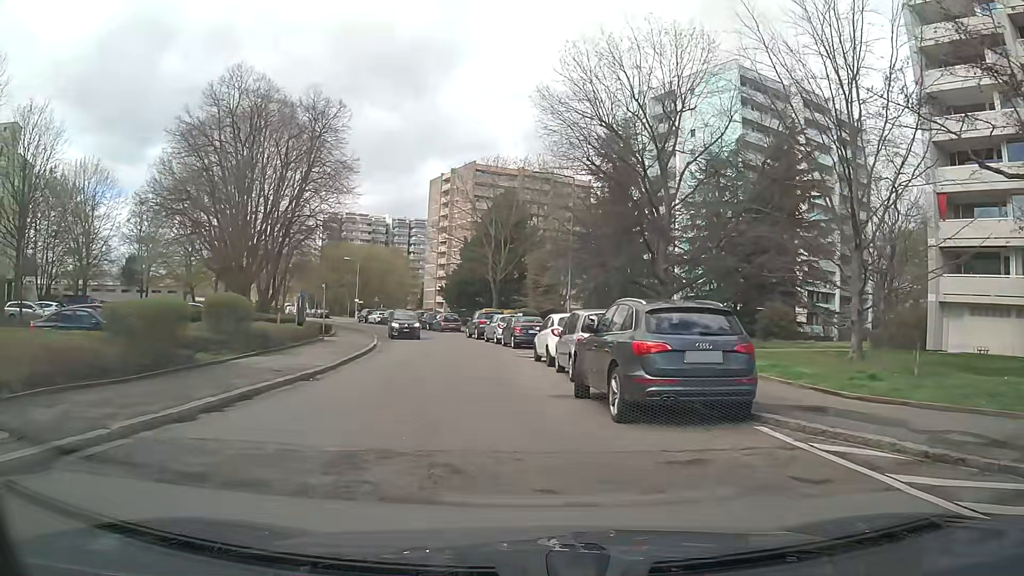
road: residential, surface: asphalt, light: Day
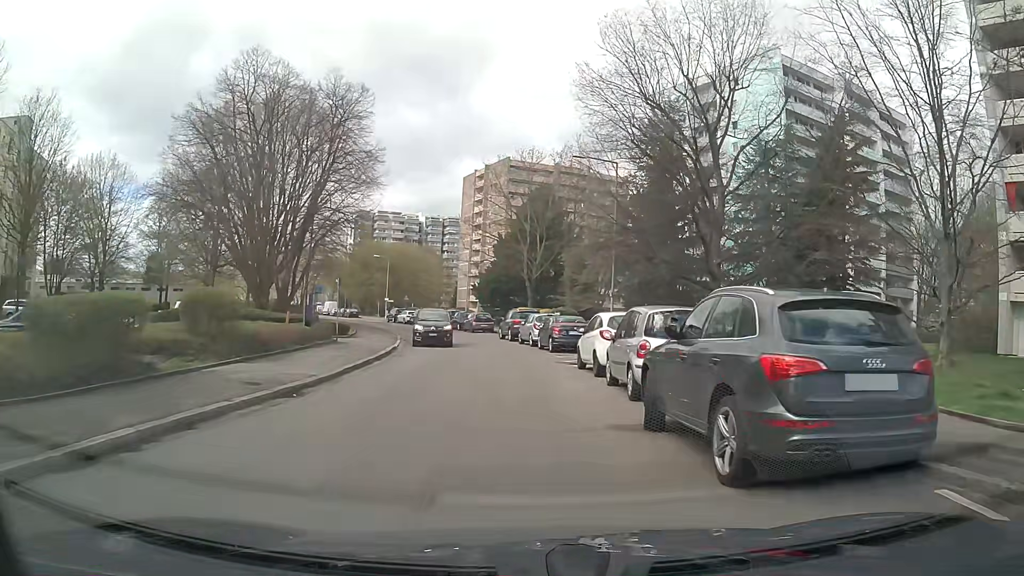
(-0.1, +3.5) m; -3°
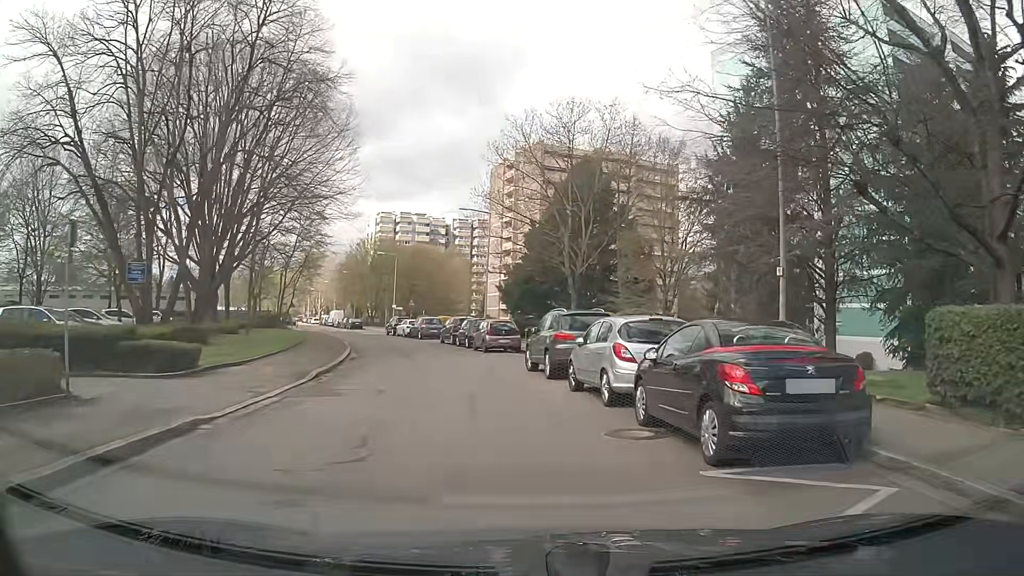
(-0.8, +19.1) m; -3°
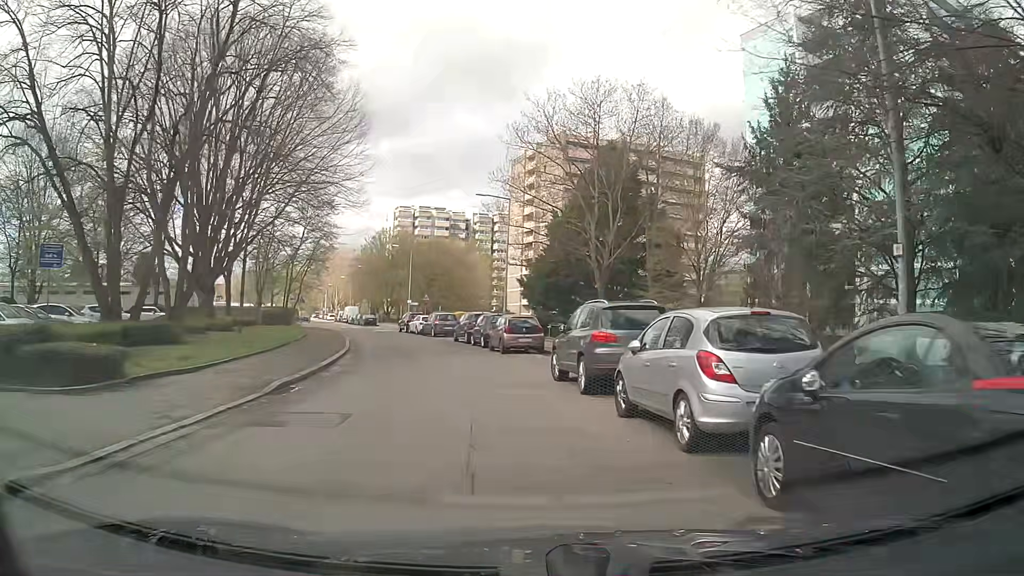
(-0.1, +4.2) m; -3°
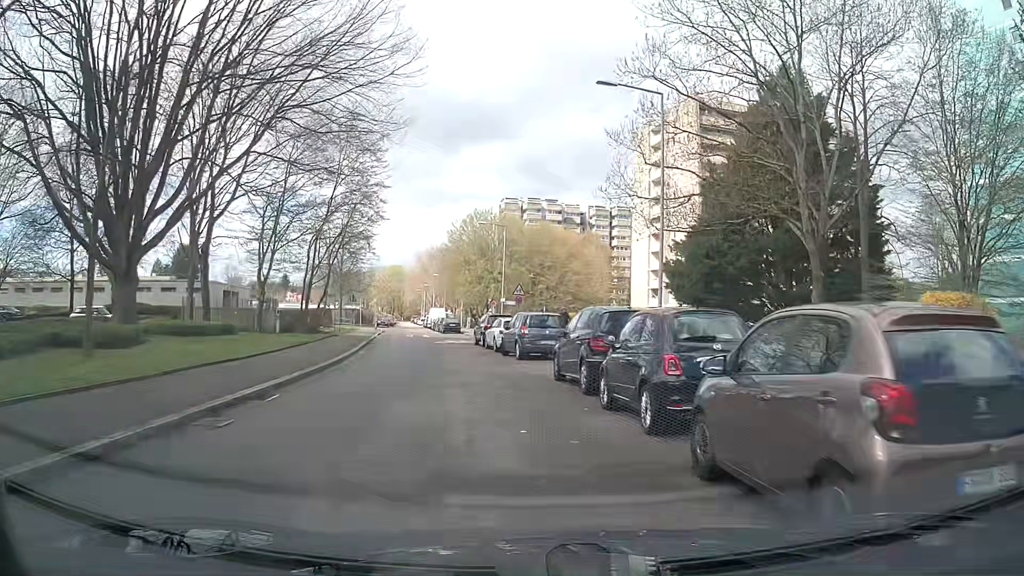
(-1.6, +21.7) m; -10°
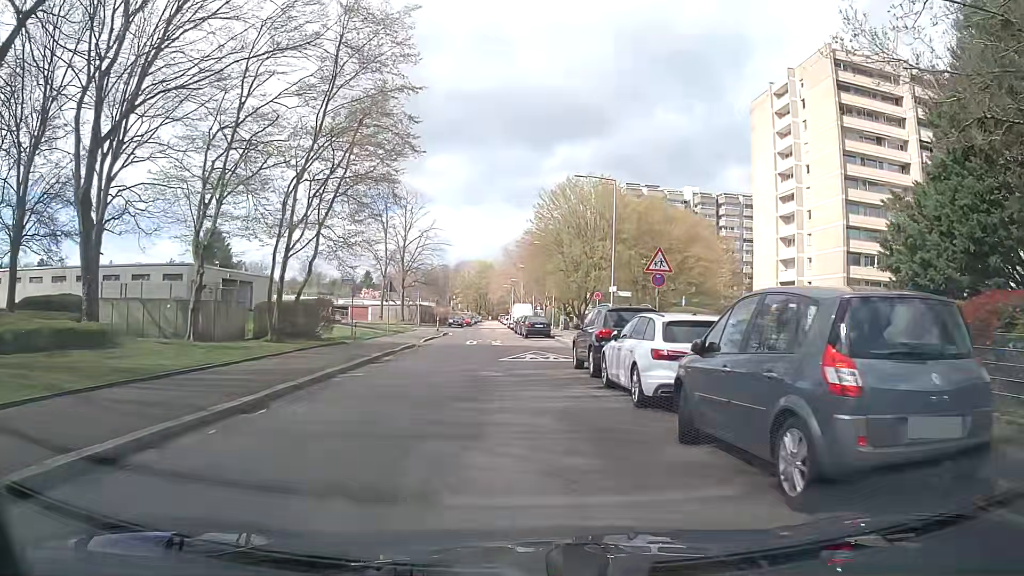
(-1.3, +18.0) m; -8°
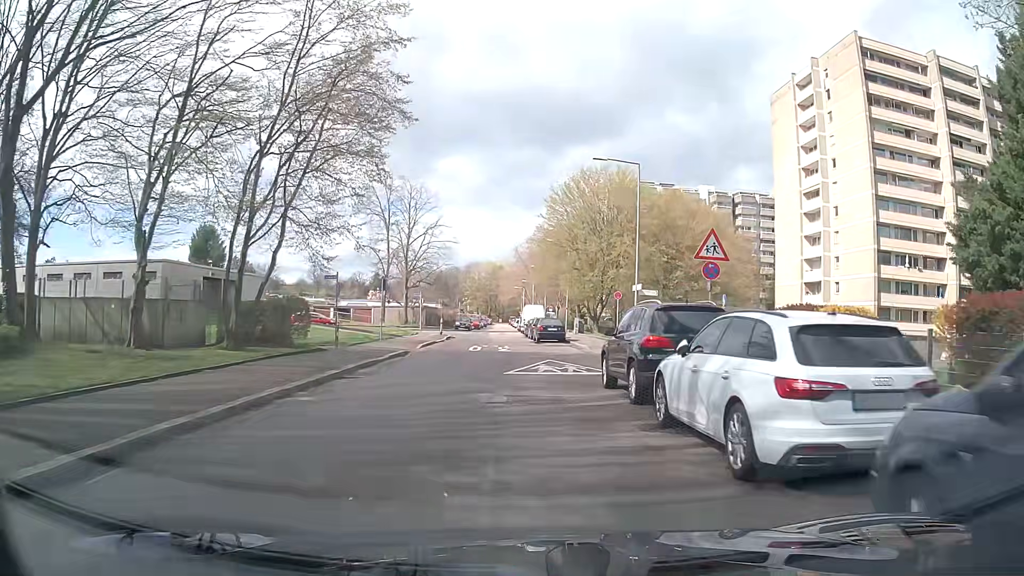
(0.0, +4.6) m; -1°
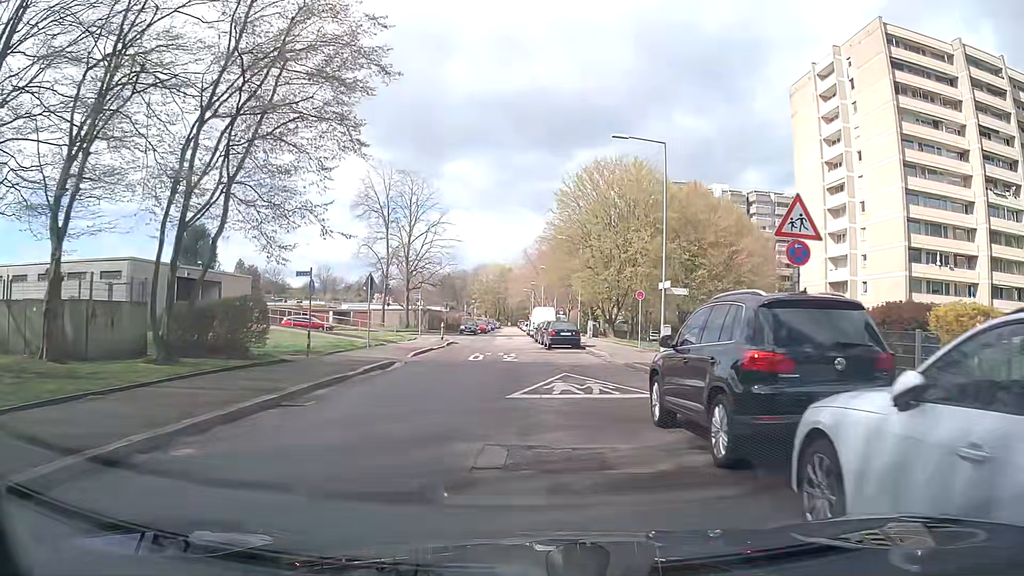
(0.0, +4.6) m; 0°
(0, +10) (-1, +20) (-1, +30) (-2, +40) (-2, +50) (-3, +60) (-3, +70) (-3, +80) (-4, +90) (-4, +100) m
